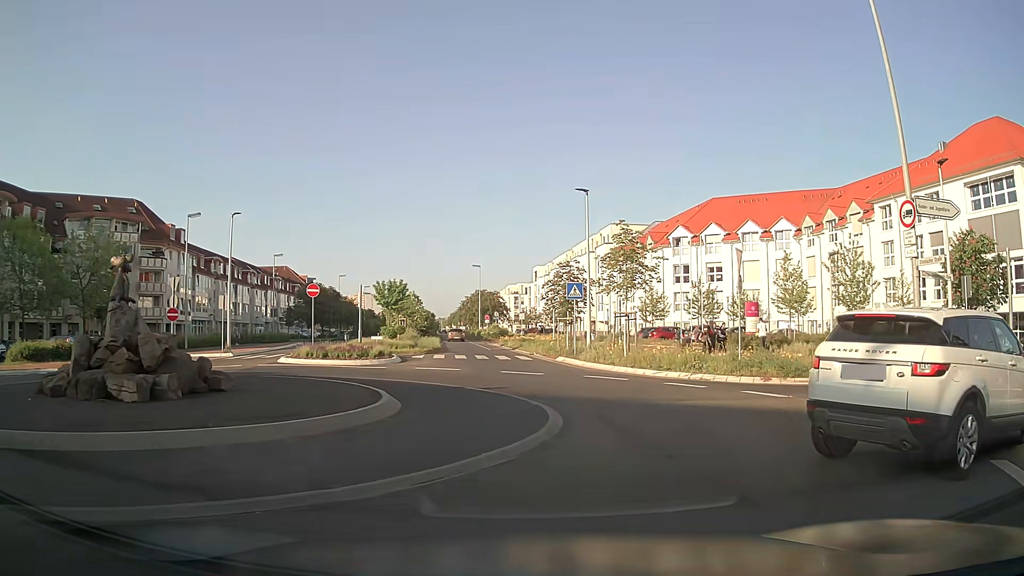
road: secondary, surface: asphalt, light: Day
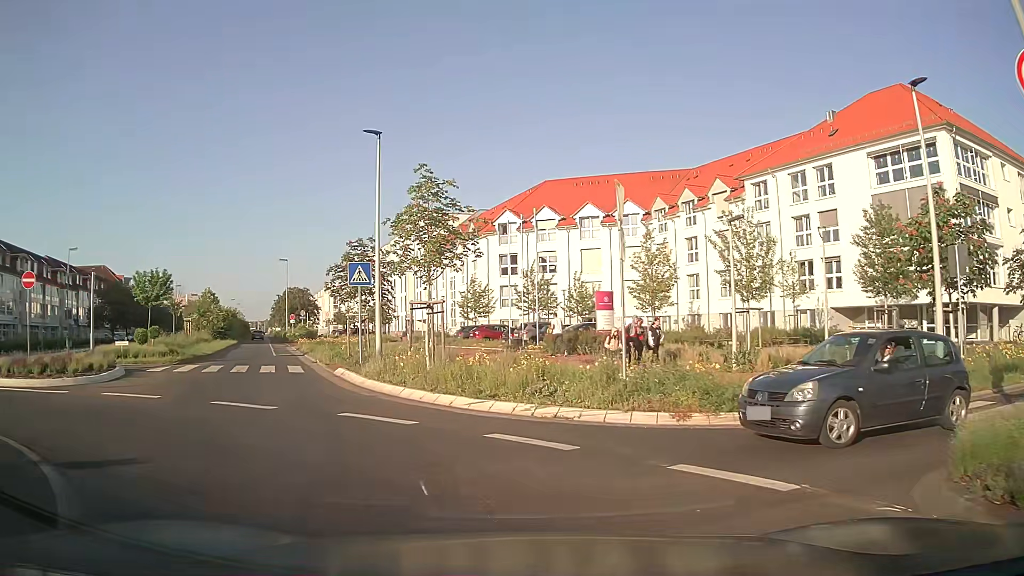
(+1.7, +9.1) m; +15°
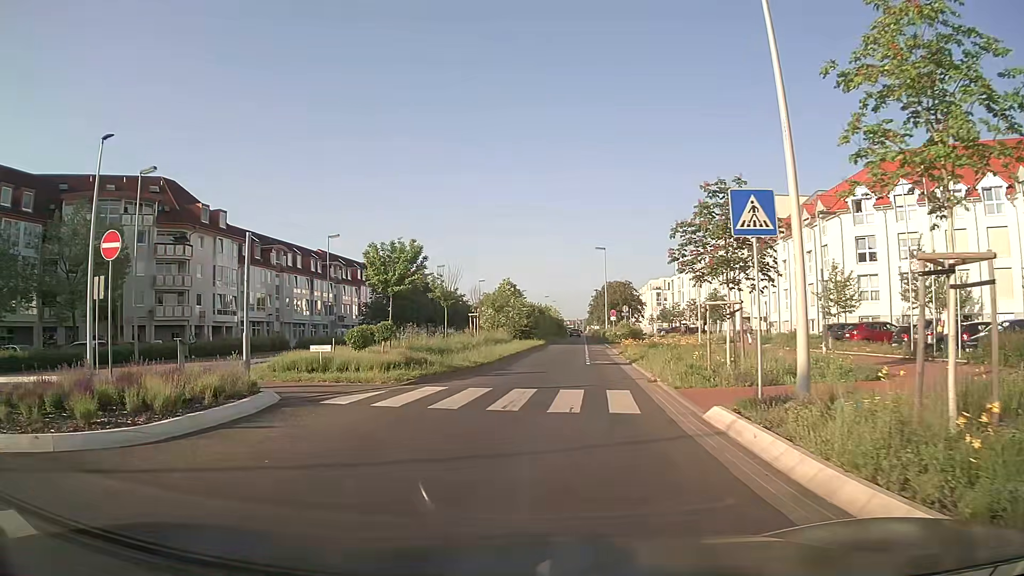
(-2.7, +11.1) m; -25°
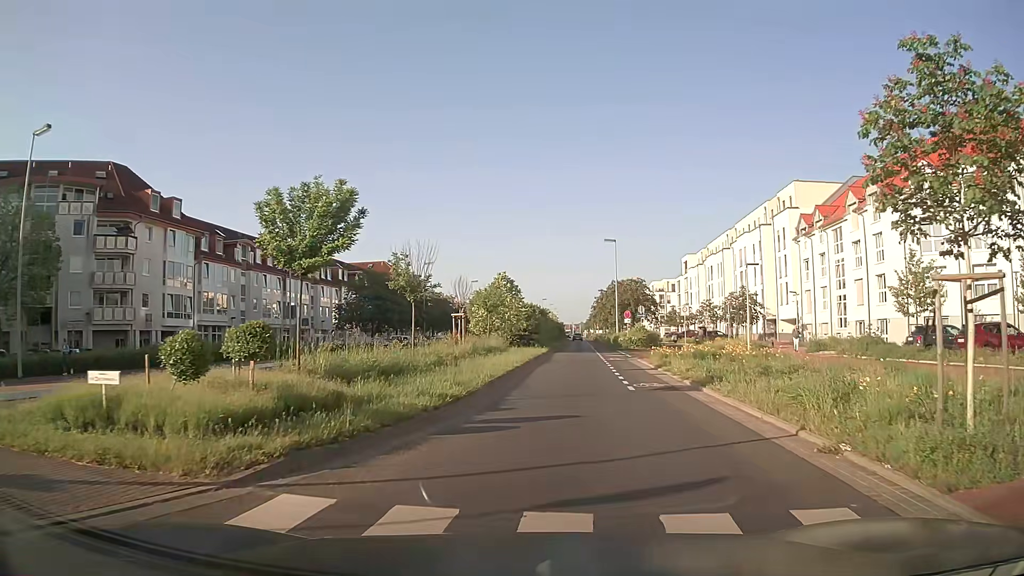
(-0.3, +10.2) m; 0°
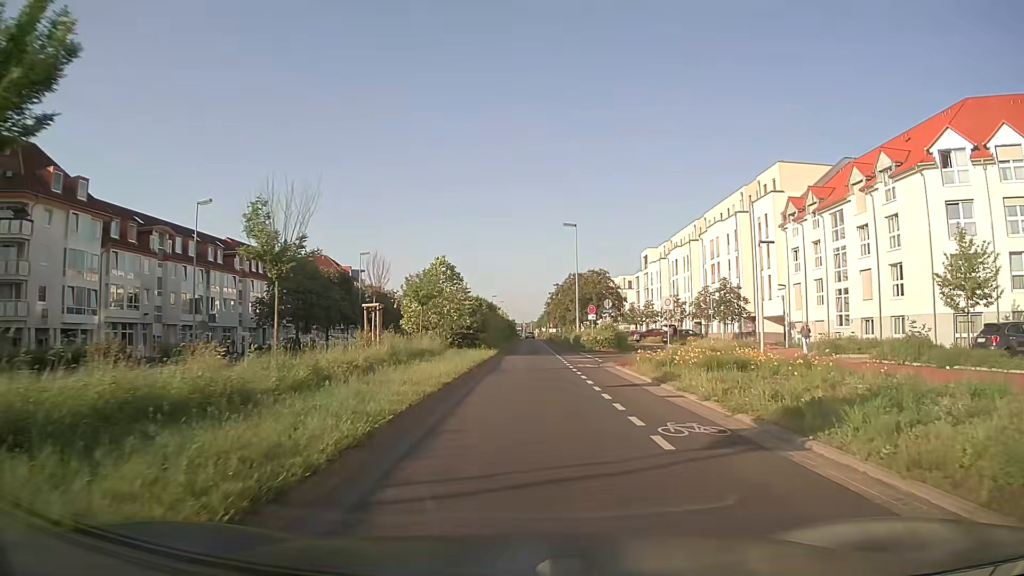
(+0.3, +8.9) m; +4°
(0, +10) (0, +20) (+1, +30) (+1, +40) (+1, +50) (+1, +60) (+1, +70) (+2, +80) (+2, +90) (+2, +100) m
